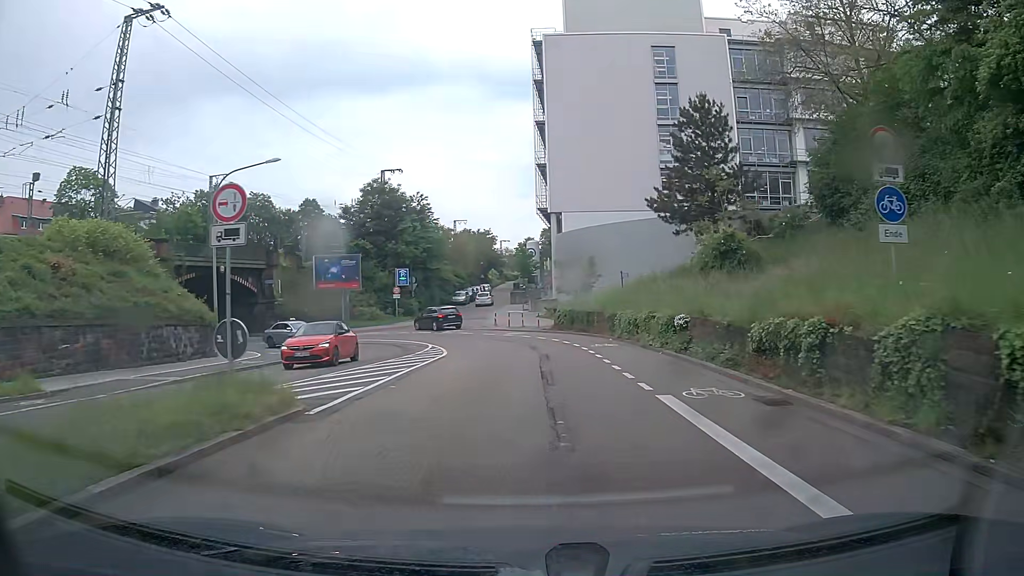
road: secondary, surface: asphalt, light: Day
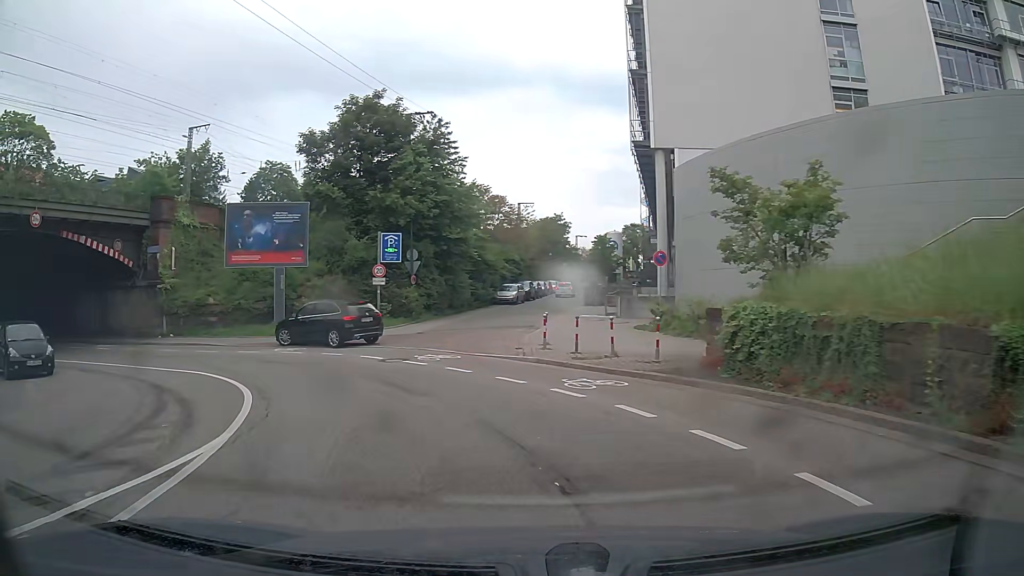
(-0.3, +25.2) m; -6°
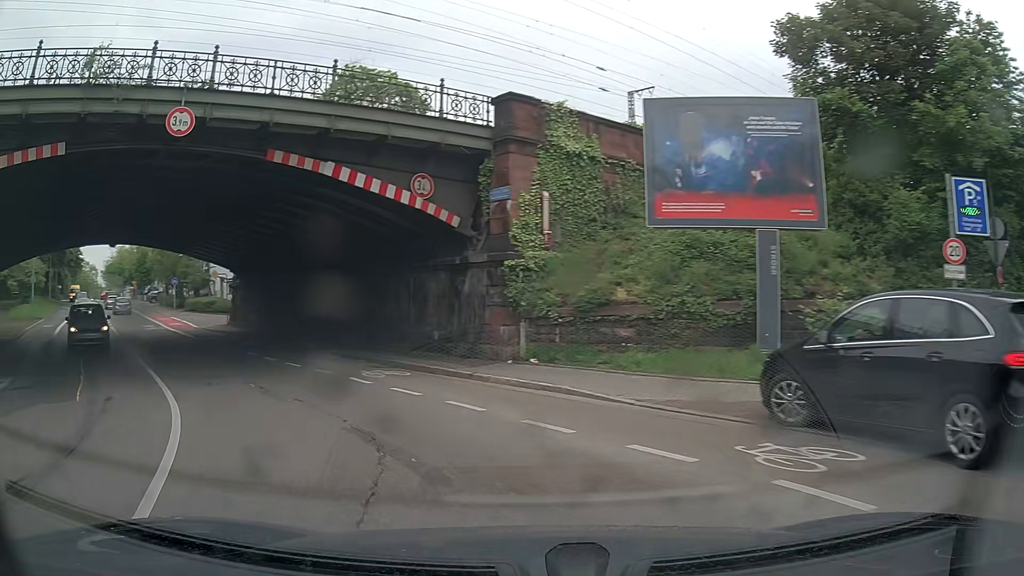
(-4.6, +15.2) m; -41°
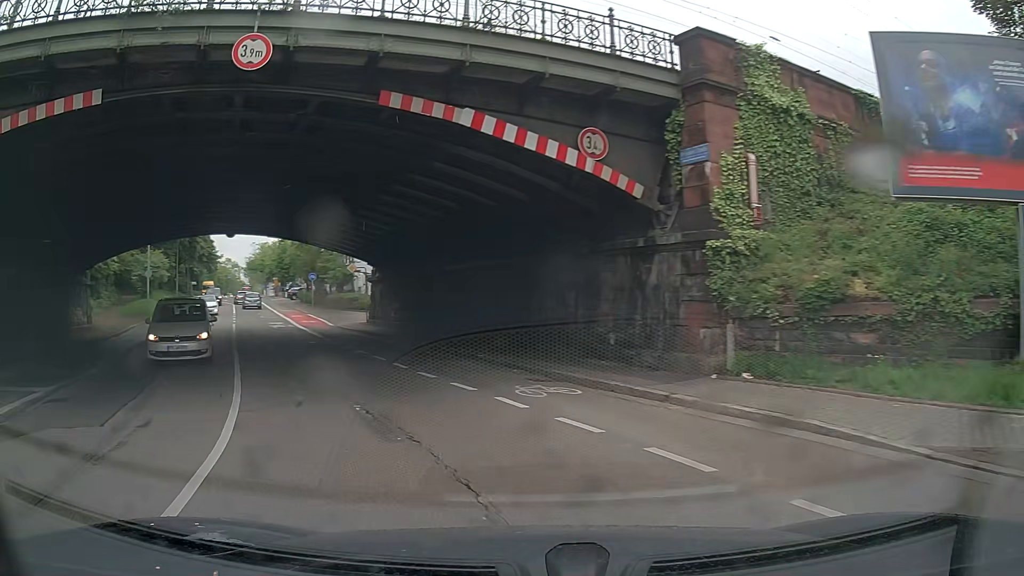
(-0.4, +3.9) m; -13°
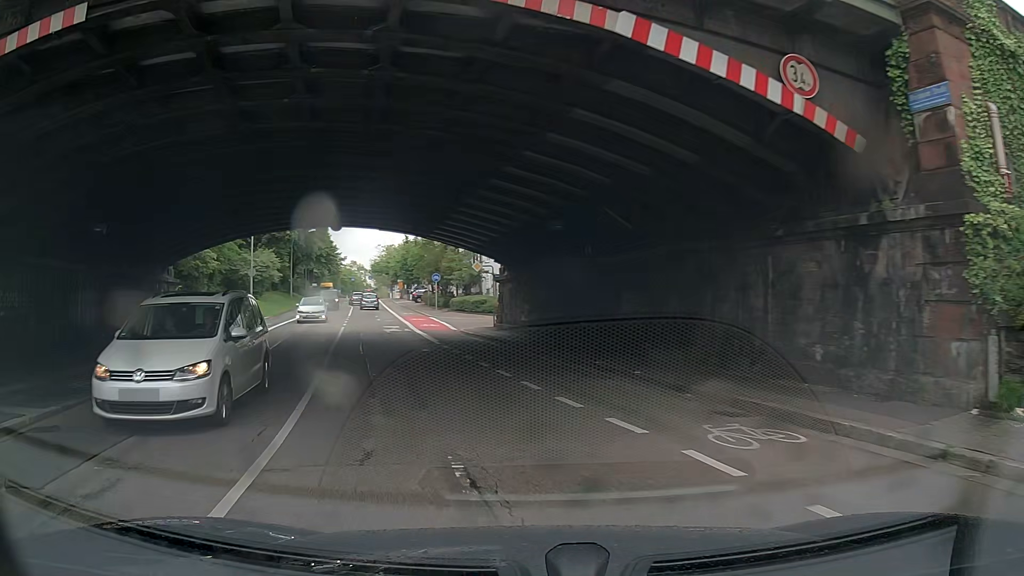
(-0.4, +3.9) m; -11°
